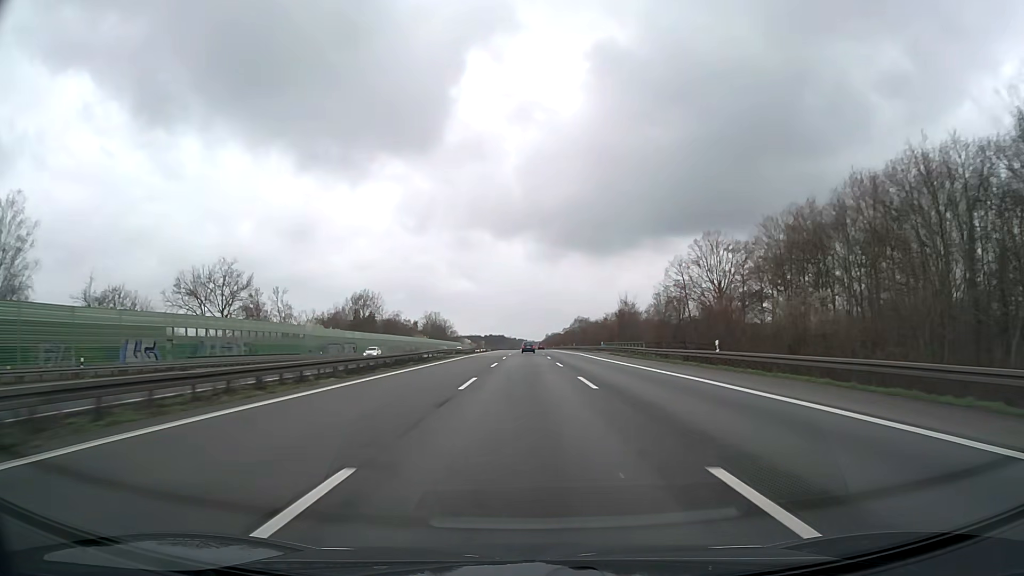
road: motorway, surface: asphalt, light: Day
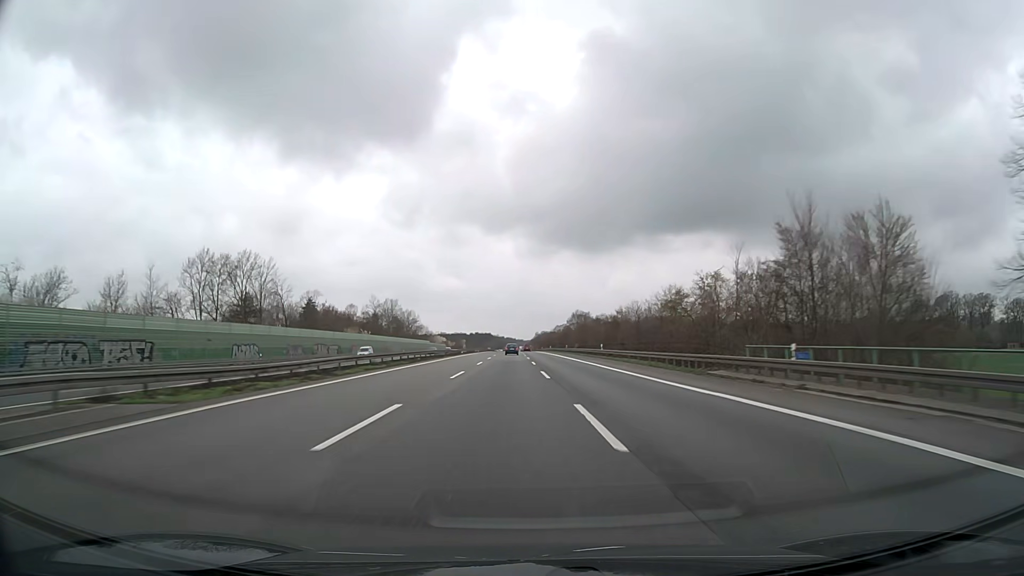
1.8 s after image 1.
(+0.4, +64.6) m; +1°
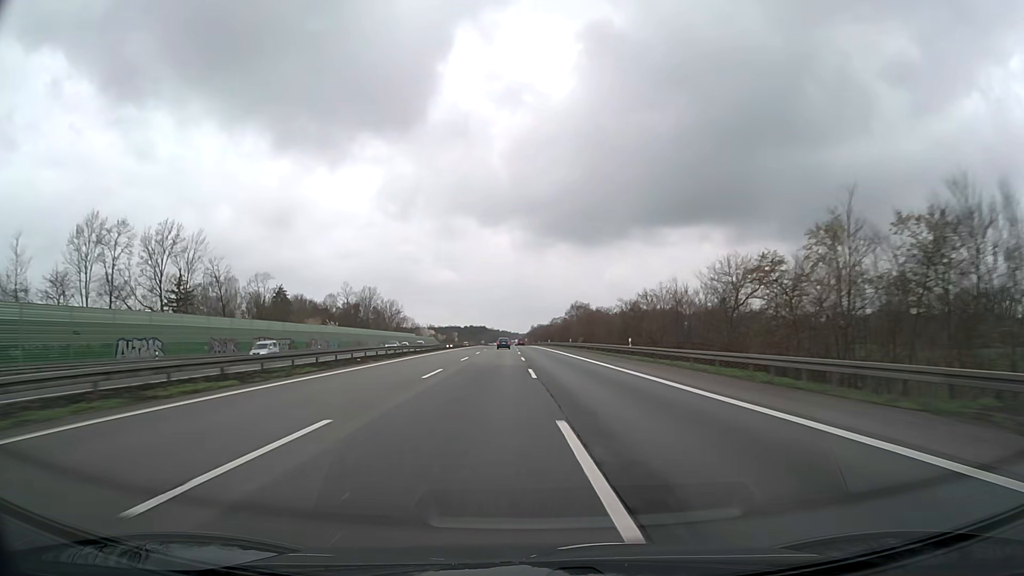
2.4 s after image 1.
(0.0, +21.7) m; 0°
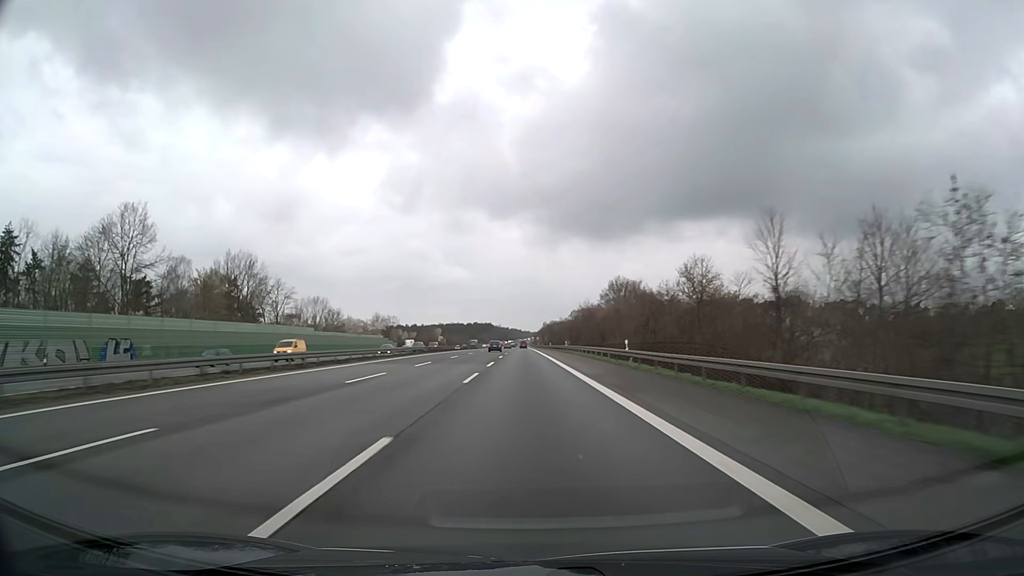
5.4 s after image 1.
(0.0, +110.1) m; -1°
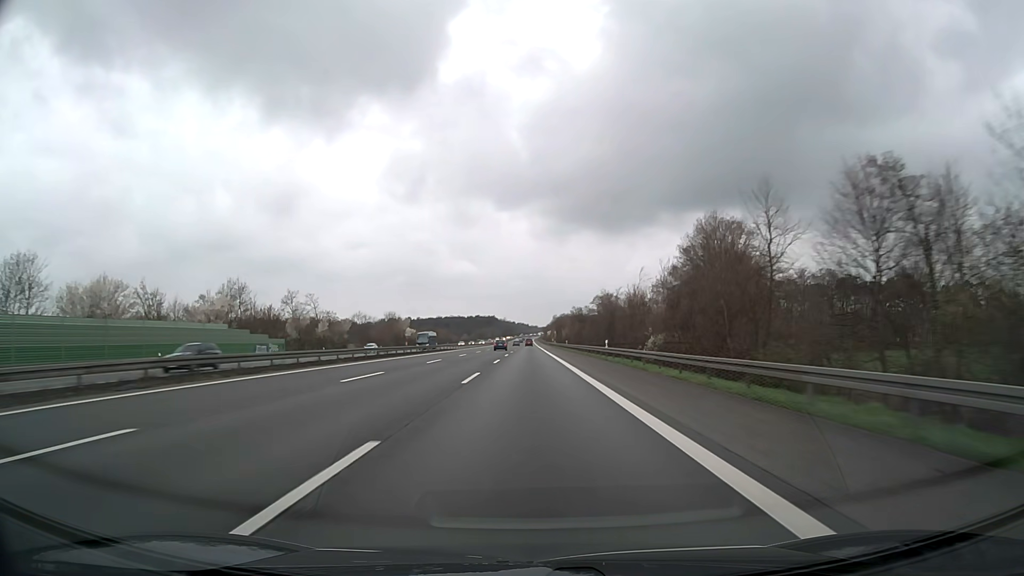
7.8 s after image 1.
(-0.7, +88.7) m; -1°
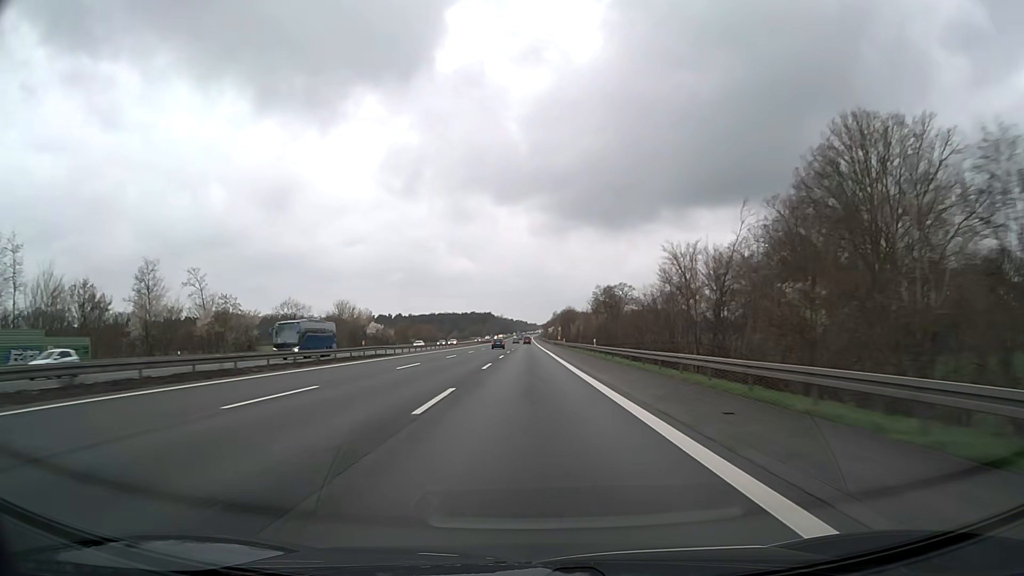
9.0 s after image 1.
(0.0, +44.5) m; 0°
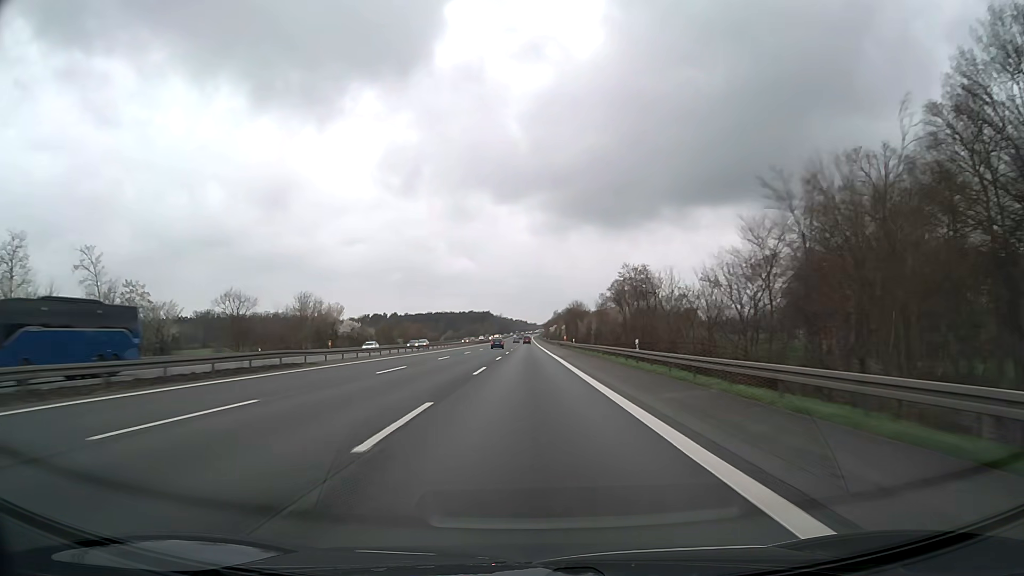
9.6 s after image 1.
(0.0, +22.3) m; 0°
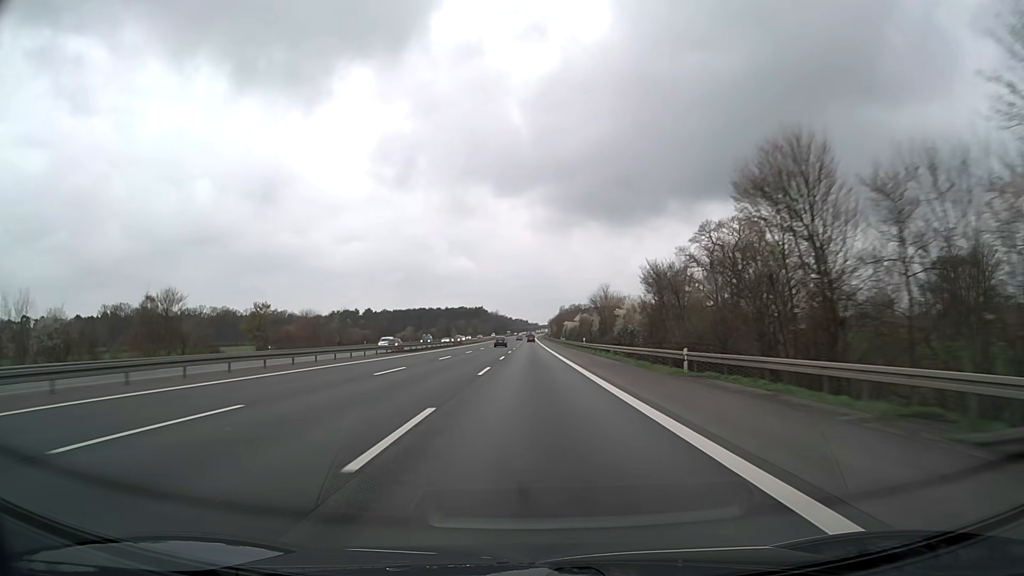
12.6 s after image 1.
(-0.2, +111.3) m; 0°
(0, +10) (0, +20) (0, +30) (0, +40) (0, +50) (0, +60) (0, +70) (0, +80) (0, +90) (0, +100) m
